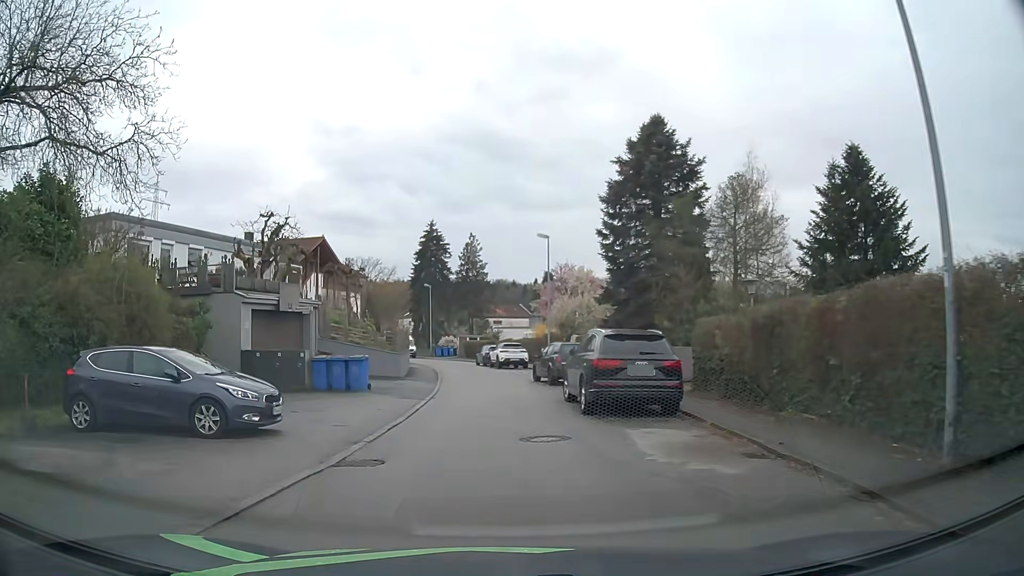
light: Day
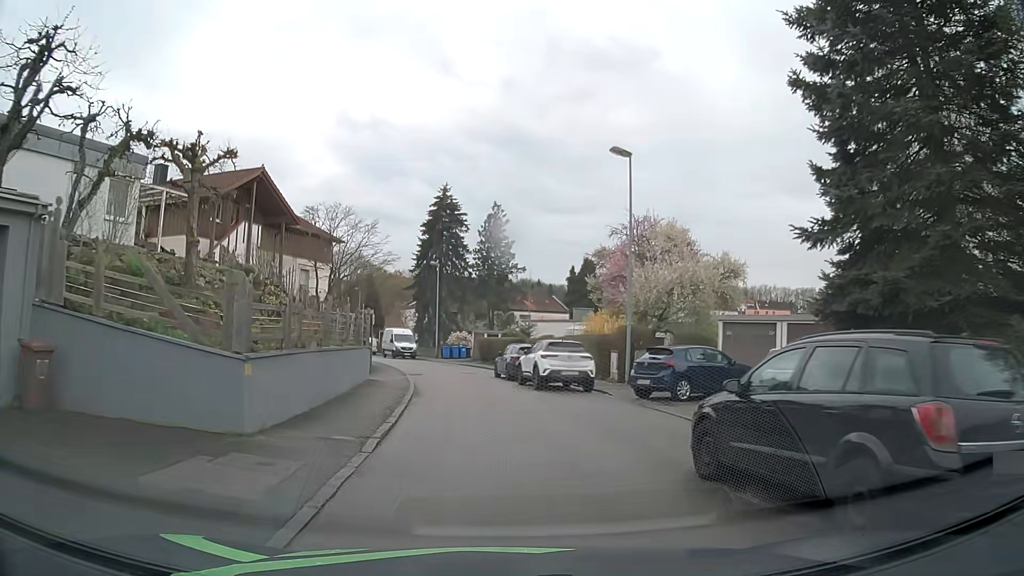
(-0.5, +19.3) m; -1°
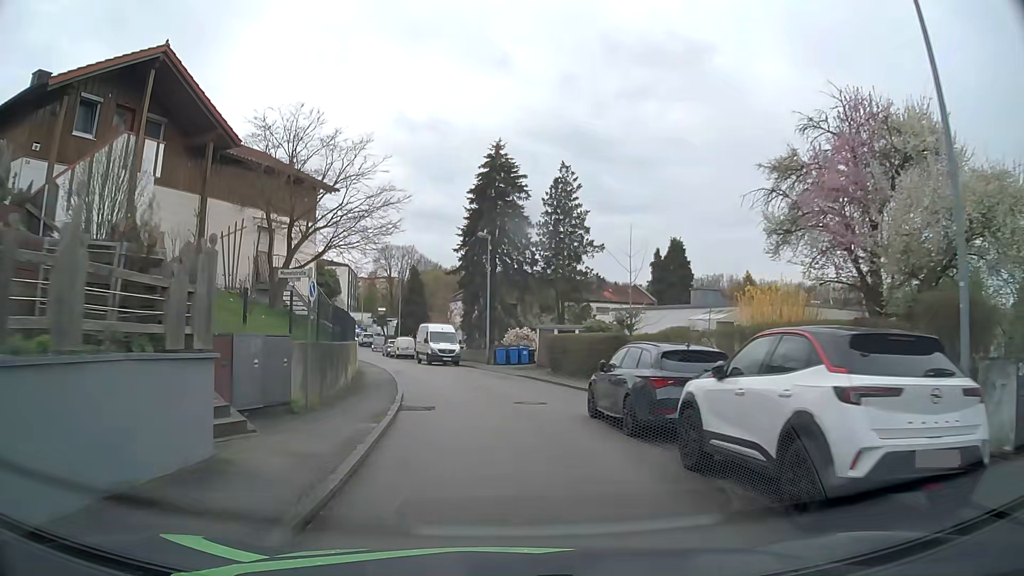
(-0.7, +15.6) m; -5°
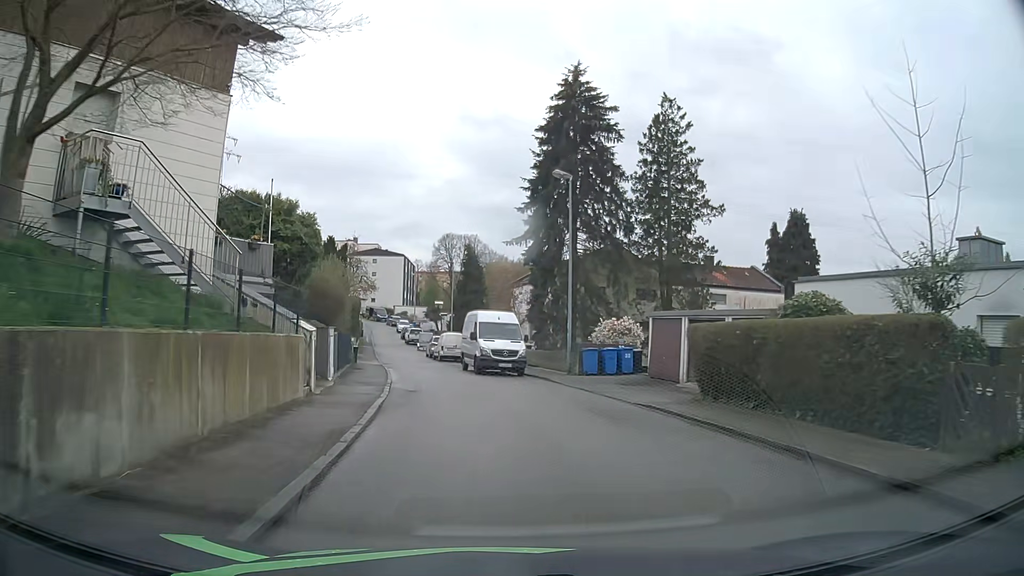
(-0.9, +15.0) m; -6°
(0, +10) (-2, +20) (-4, +30) (-6, +39) (-8, +49) (-10, +59) (-12, +69) (-14, +79) (-16, +88) (-19, +98) m
